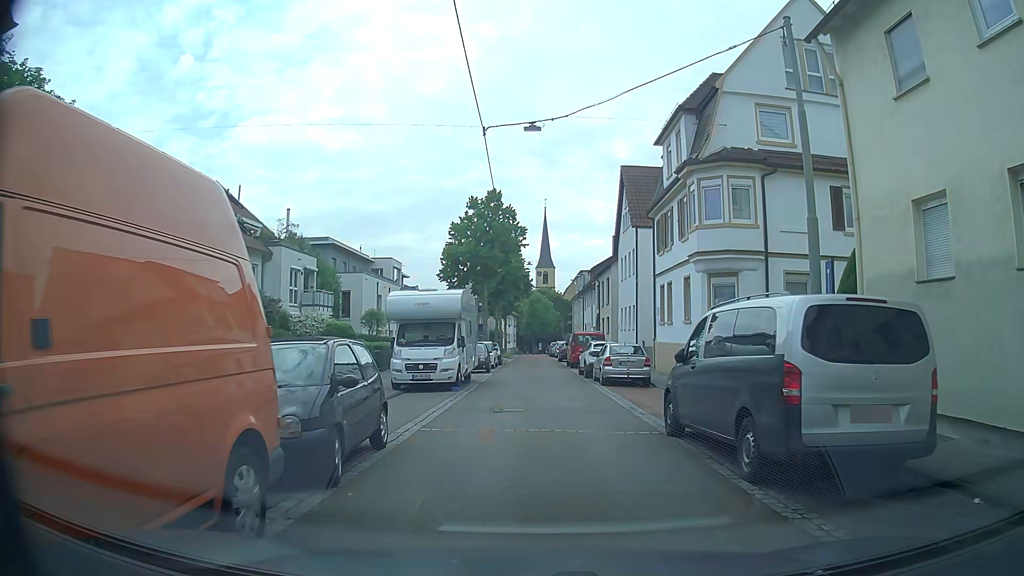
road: residential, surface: asphalt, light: Day
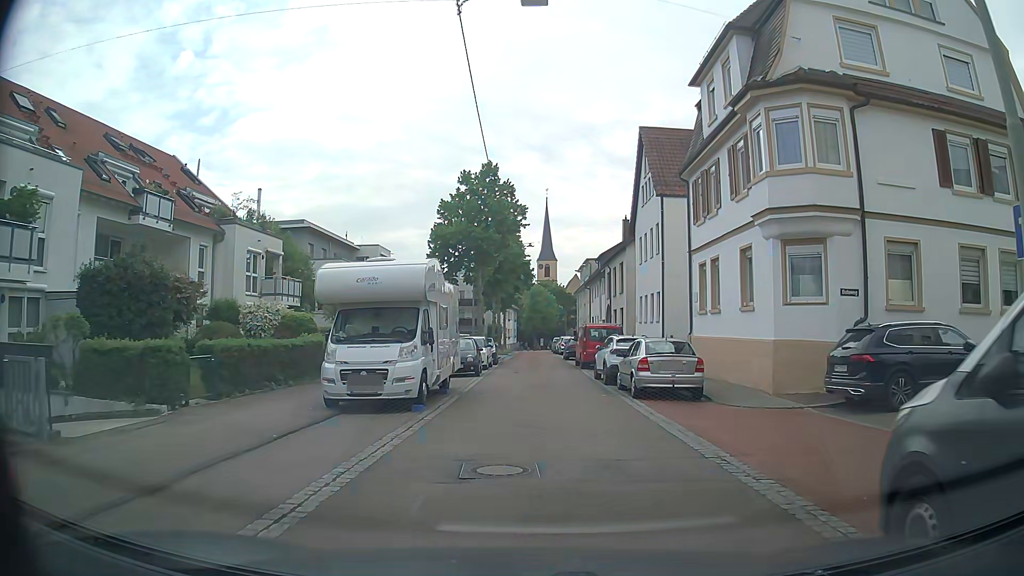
(0.0, +6.8) m; -1°
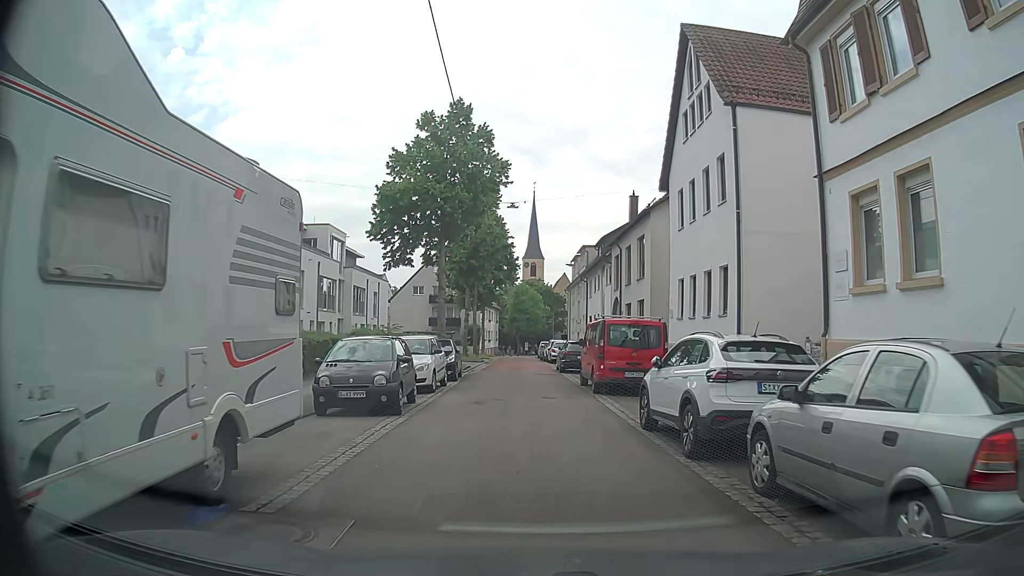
(+0.2, +12.5) m; +2°
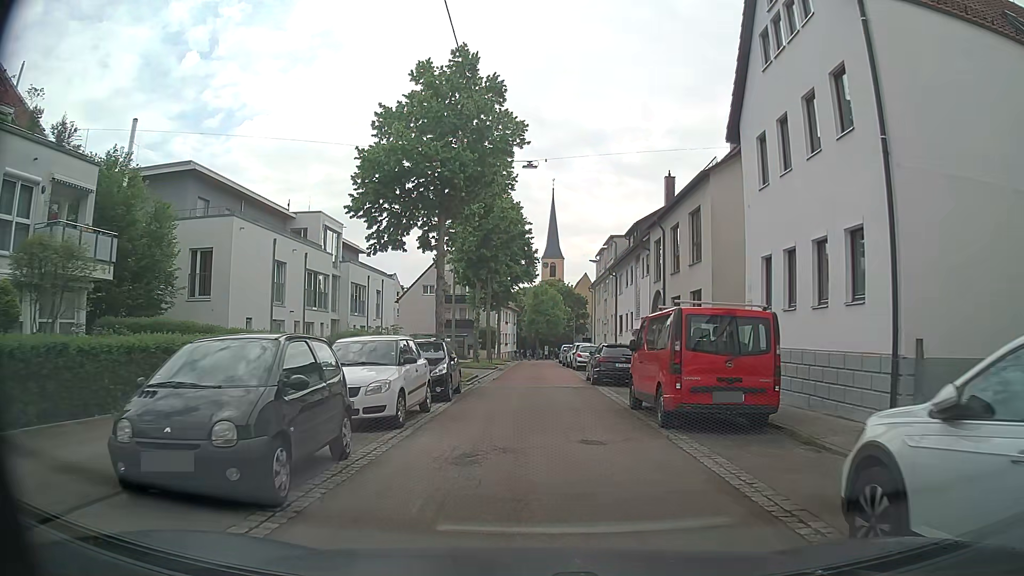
(-0.1, +6.9) m; -1°
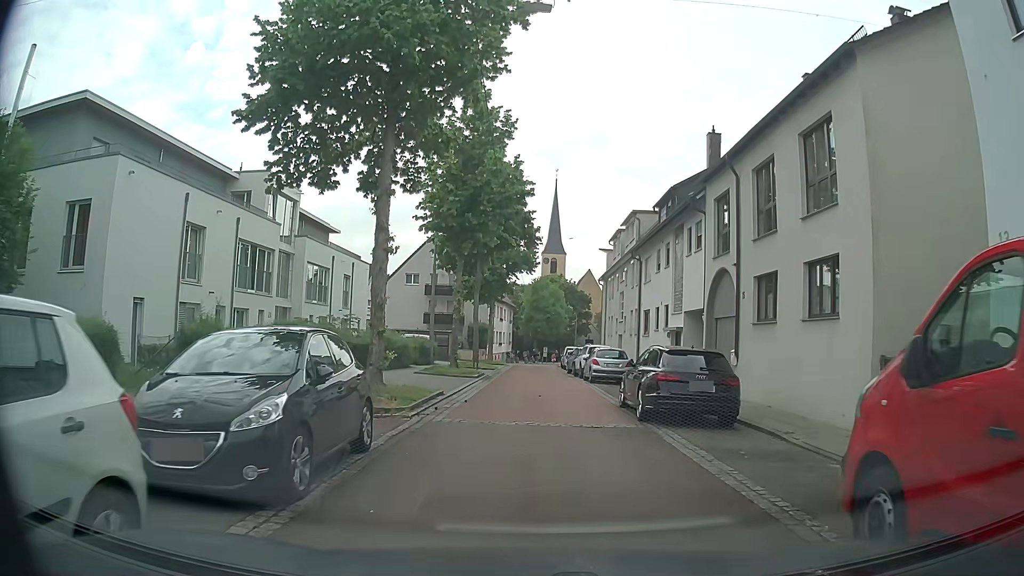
(-0.2, +10.4) m; 0°
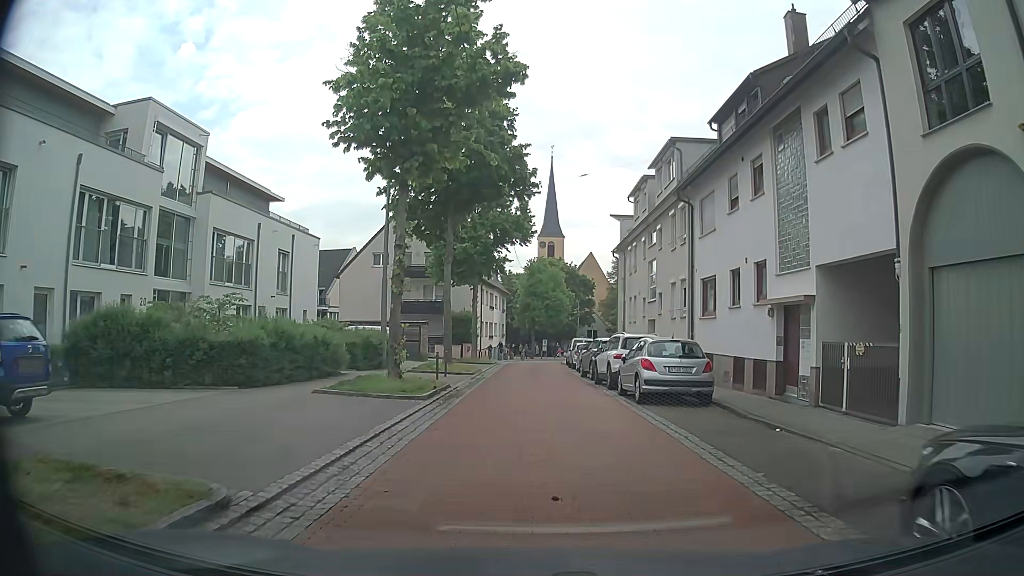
(0.0, +12.7) m; 0°
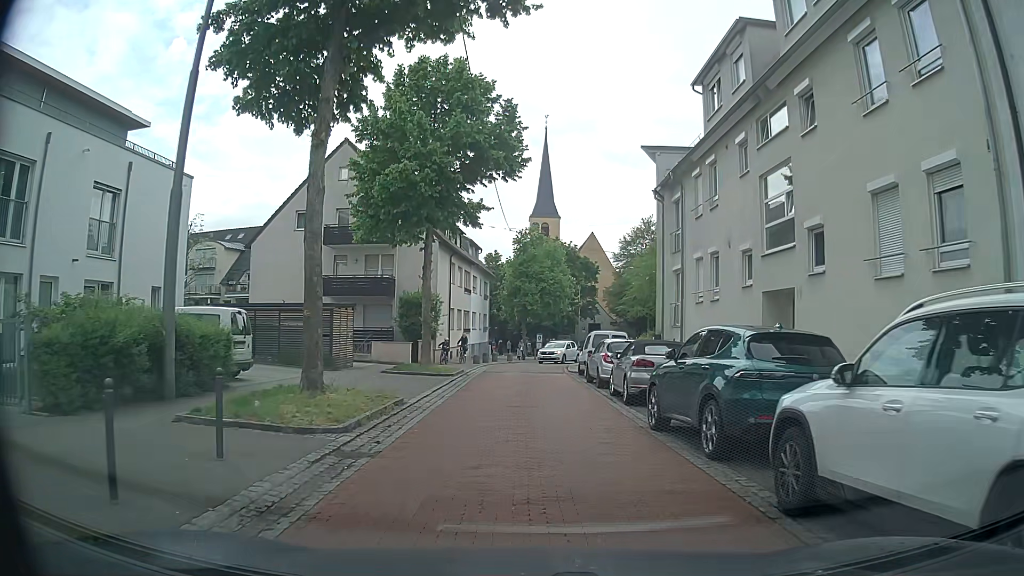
(-0.1, +17.4) m; 0°
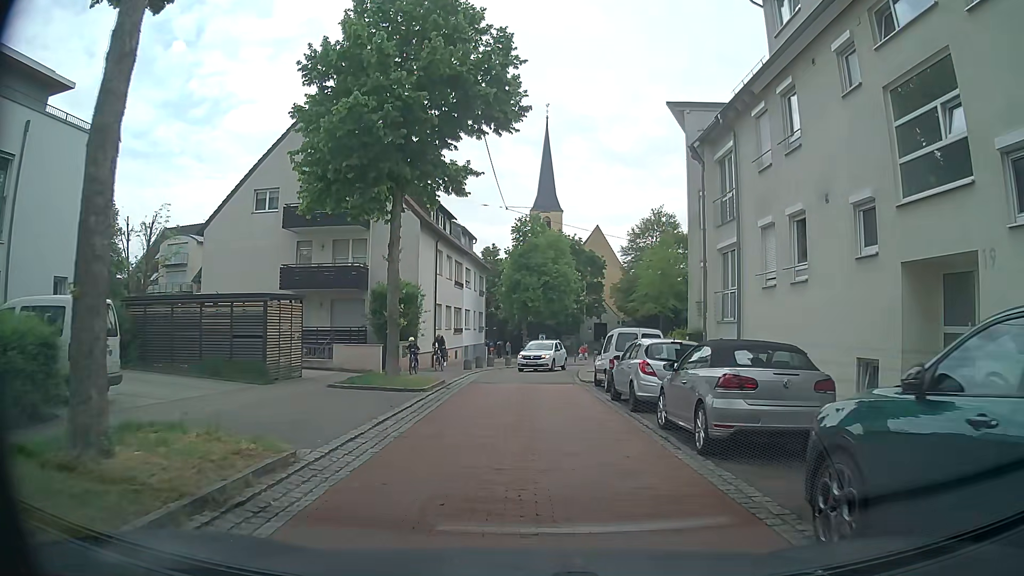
(+0.1, +6.4) m; -1°
